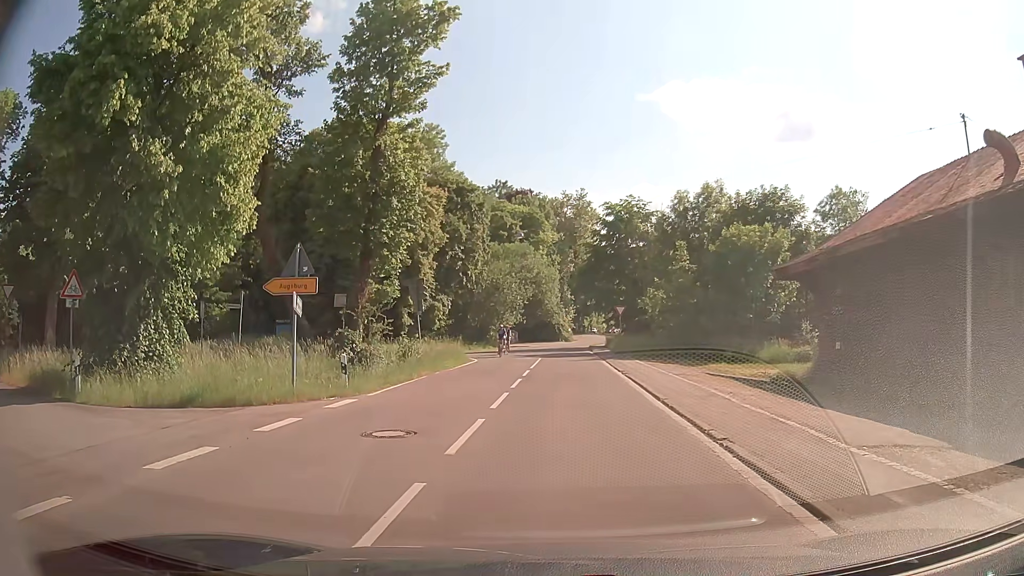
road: tertiary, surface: asphalt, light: Day
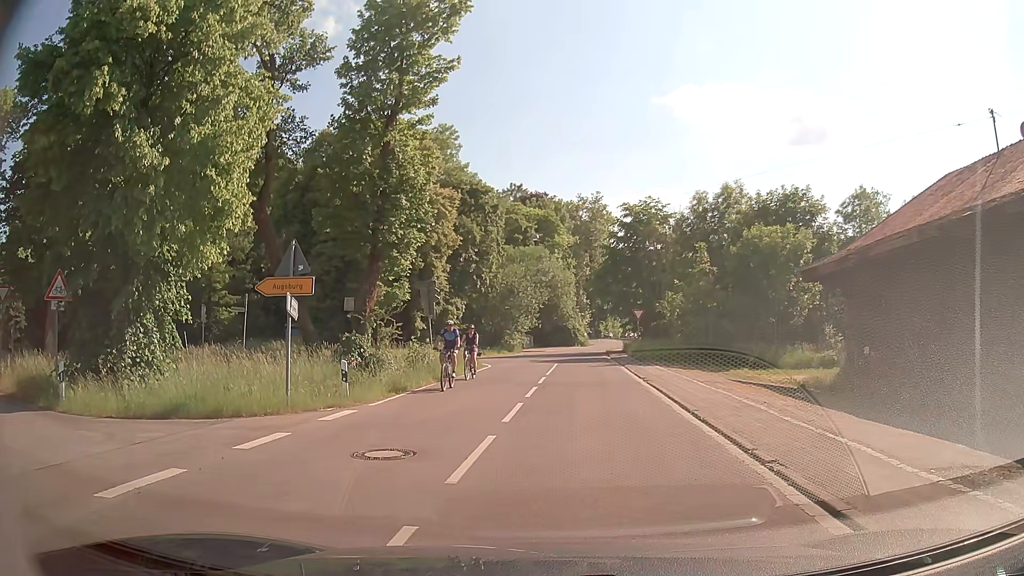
(0.0, +1.2) m; -1°
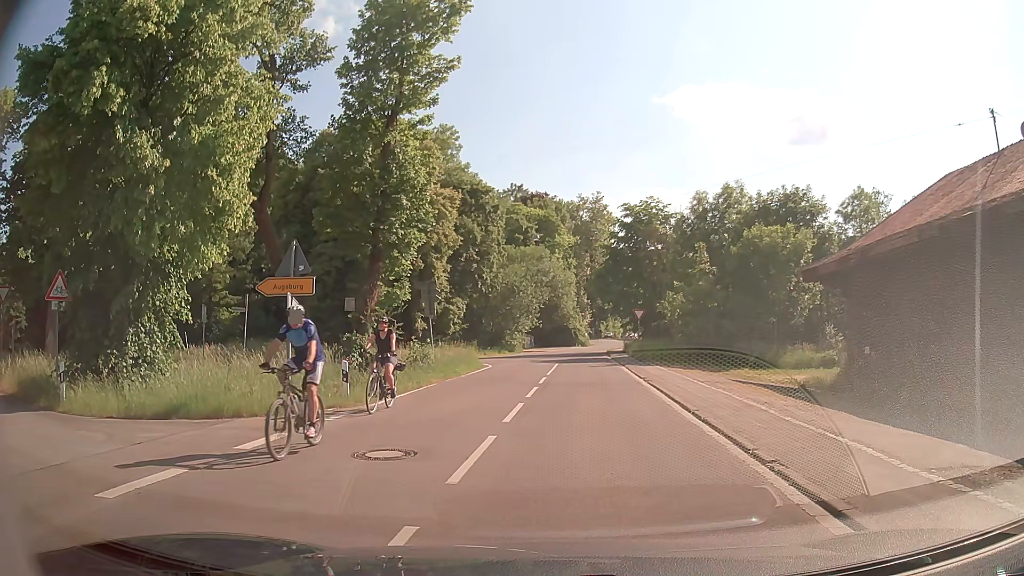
(0.0, 0.0) m; 0°
